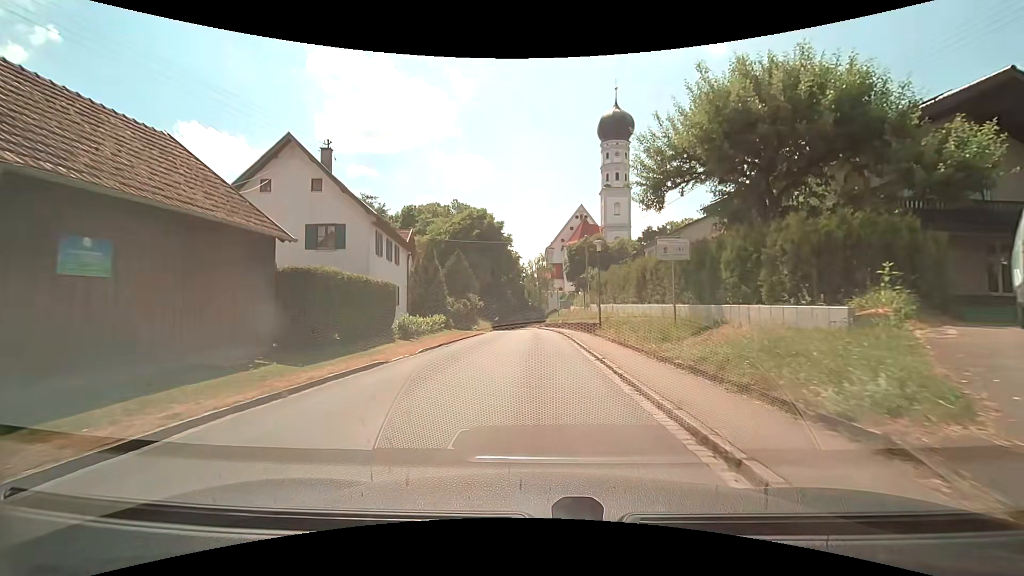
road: tertiary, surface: asphalt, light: Day
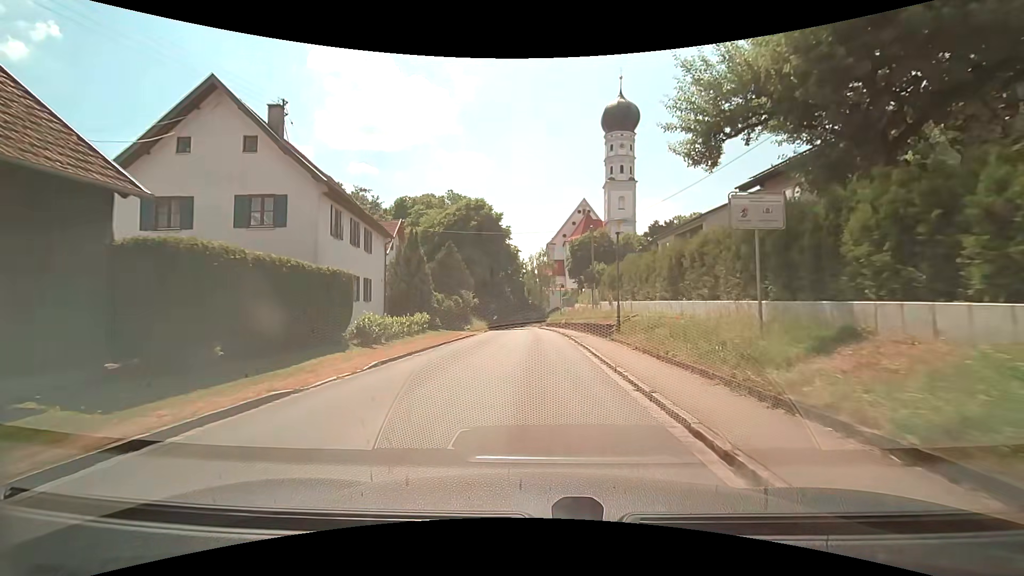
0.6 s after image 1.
(0.0, +5.5) m; 0°
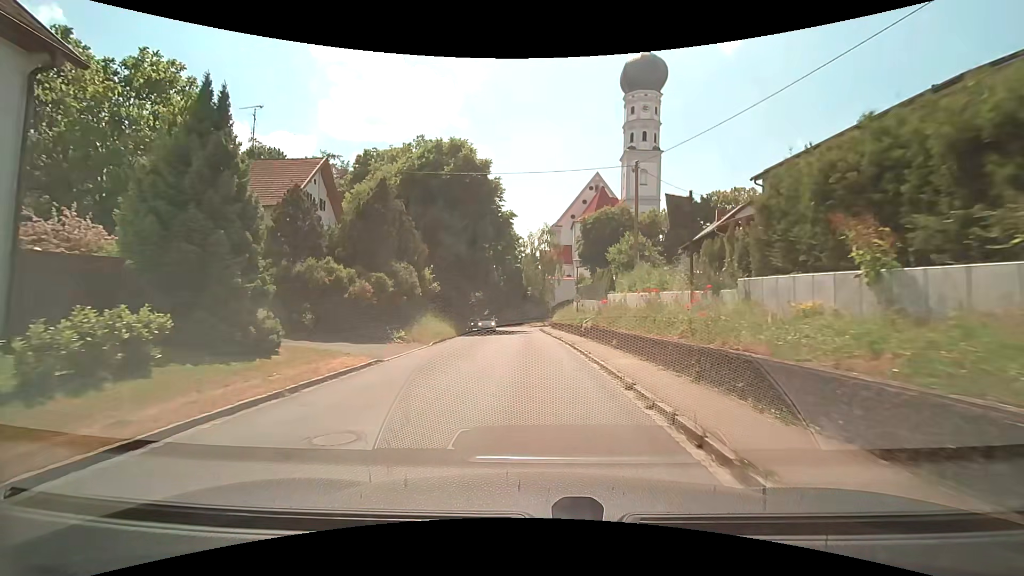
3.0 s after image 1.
(0.0, +21.7) m; 0°
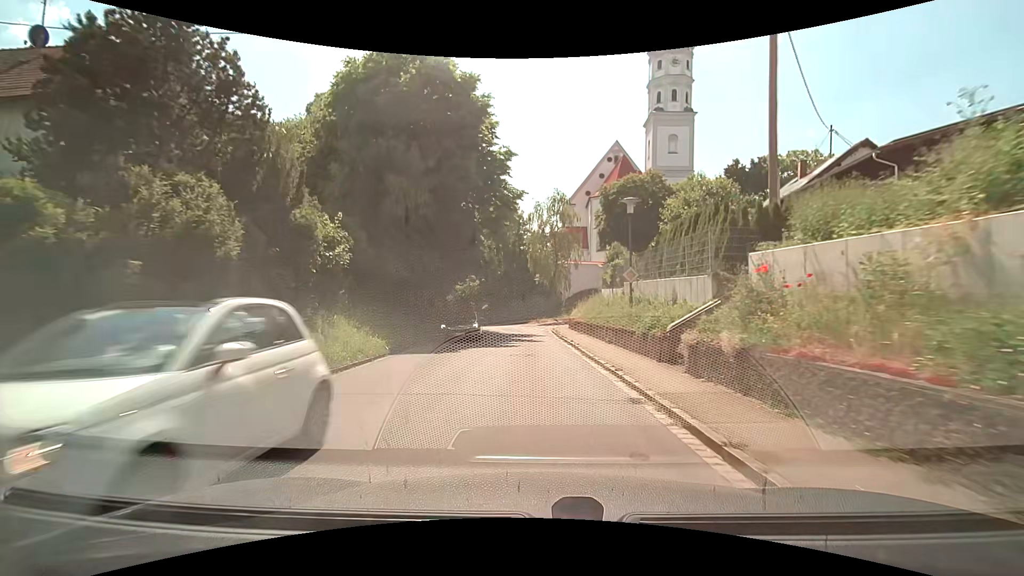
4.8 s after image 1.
(0.0, +16.5) m; 0°
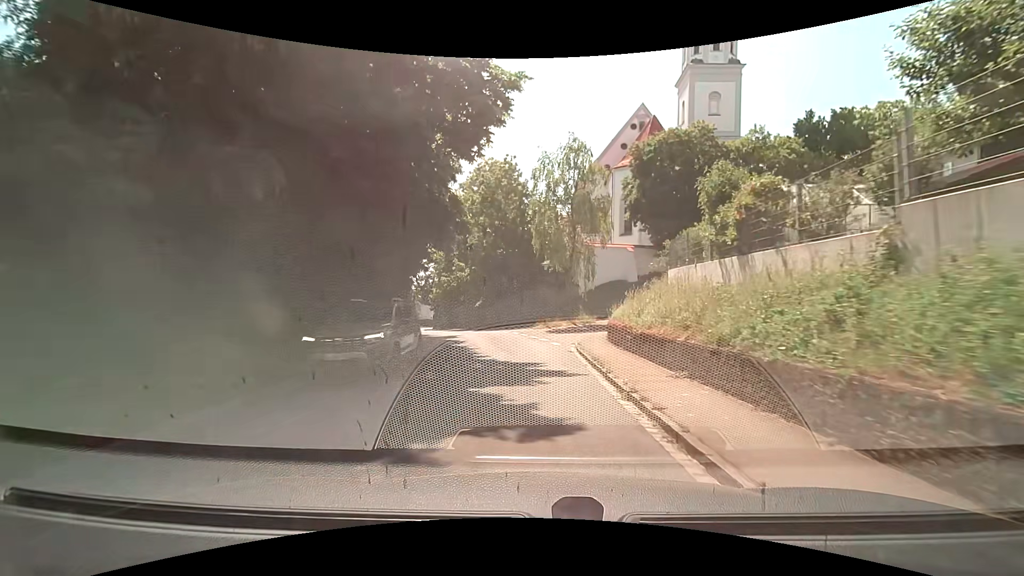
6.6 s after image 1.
(-0.1, +16.6) m; -1°
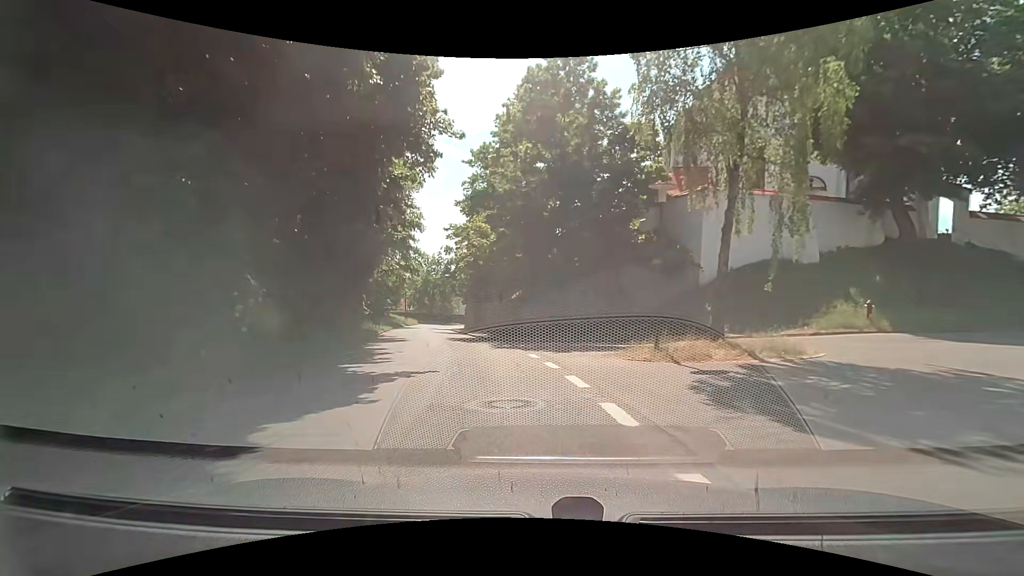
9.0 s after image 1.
(-0.7, +22.1) m; -6°
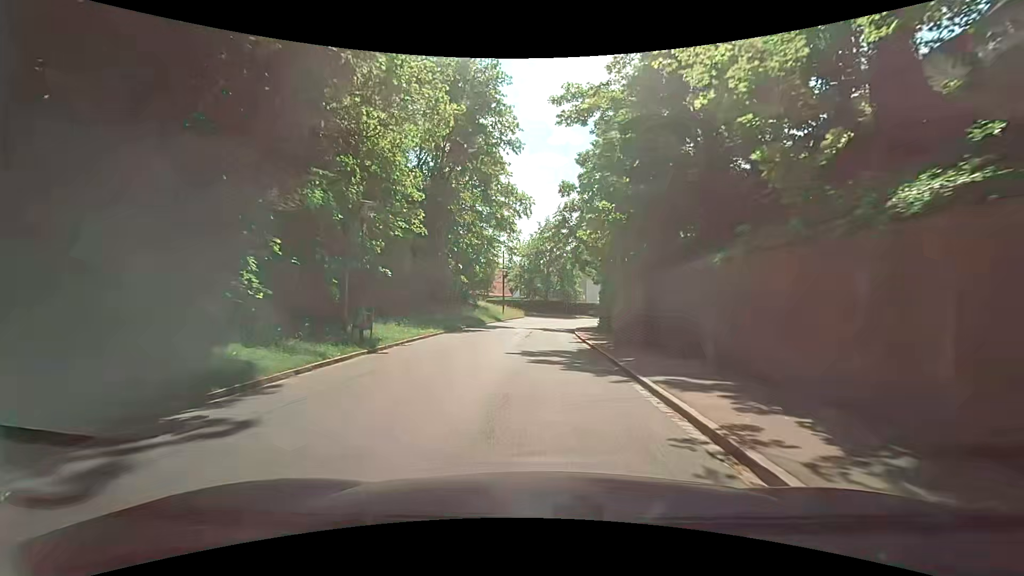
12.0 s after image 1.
(-4.6, +29.5) m; -14°
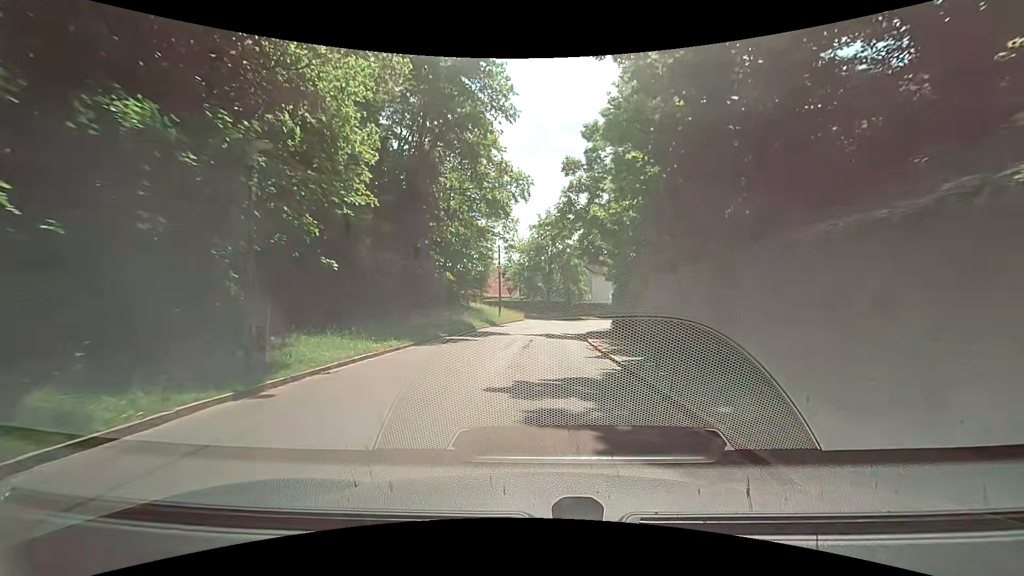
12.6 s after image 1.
(0.0, +6.3) m; +1°
(0, +10) (0, +20) (0, +30) (+2, +40) (+5, +49) (+10, +58) (+16, +66) (+24, +72) (+32, +77) (+41, +82) m
